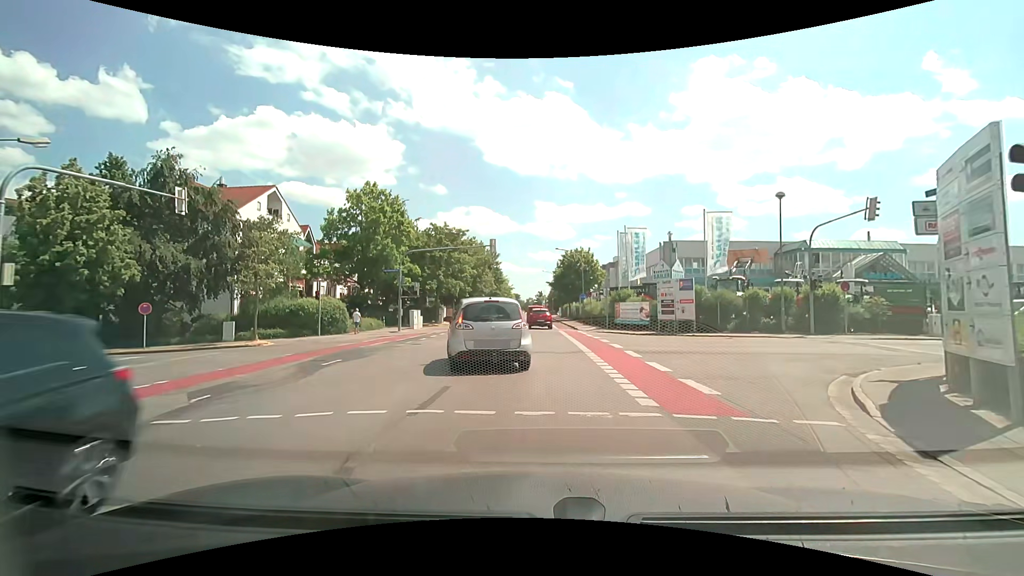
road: tertiary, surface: asphalt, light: Day
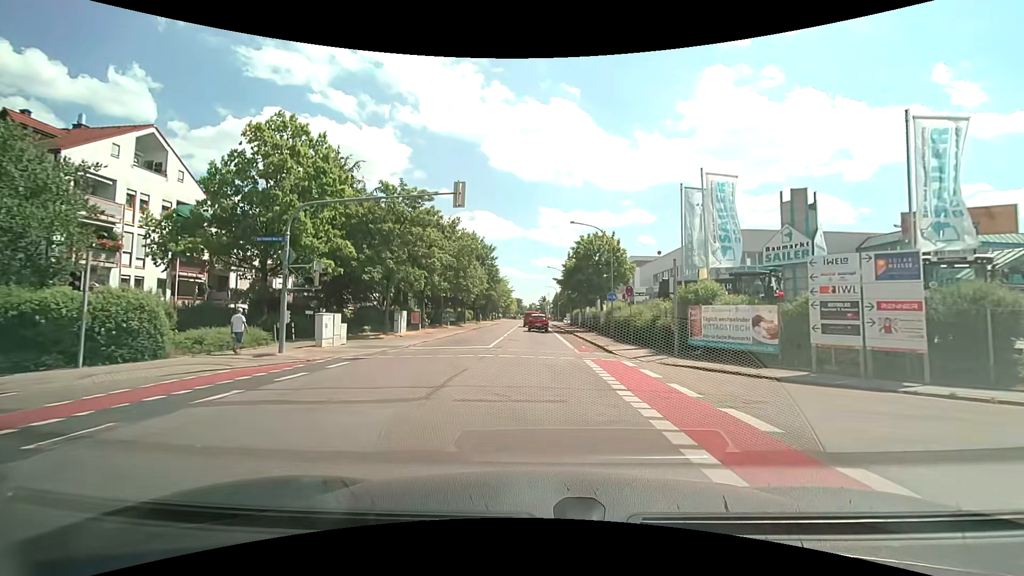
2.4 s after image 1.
(-0.1, +17.9) m; 0°
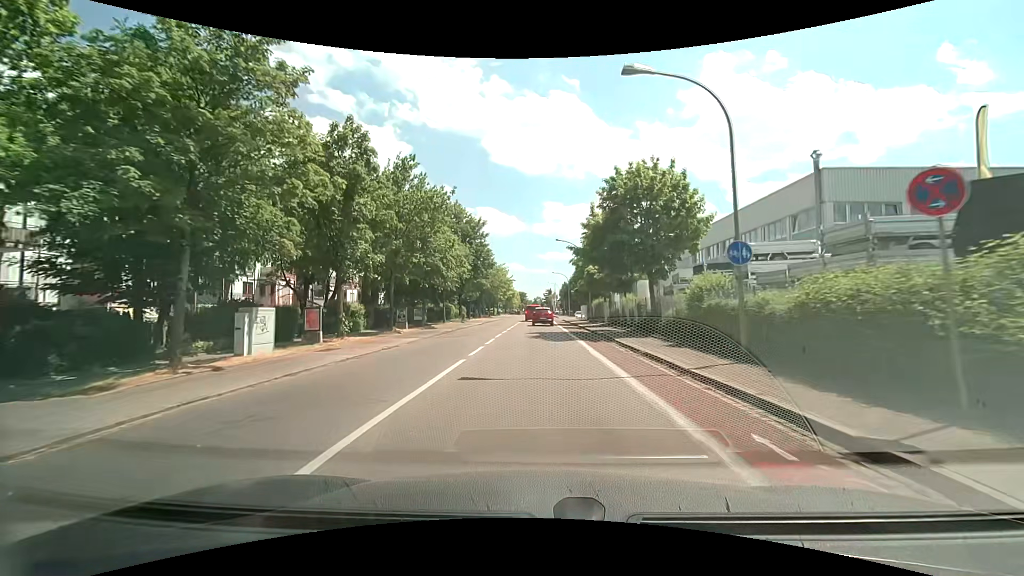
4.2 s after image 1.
(-0.2, +19.6) m; 0°
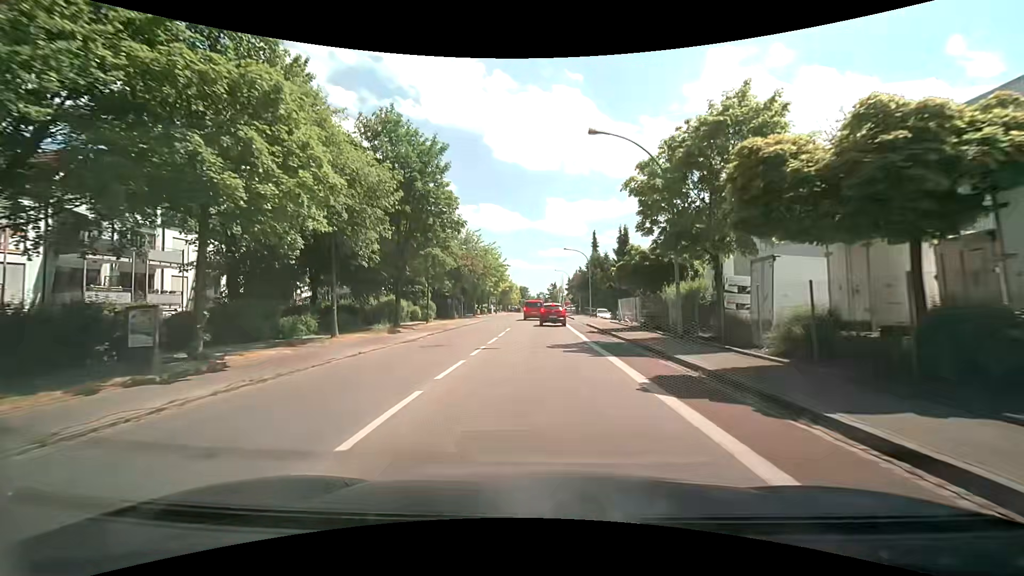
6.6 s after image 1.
(-0.3, +28.2) m; -2°
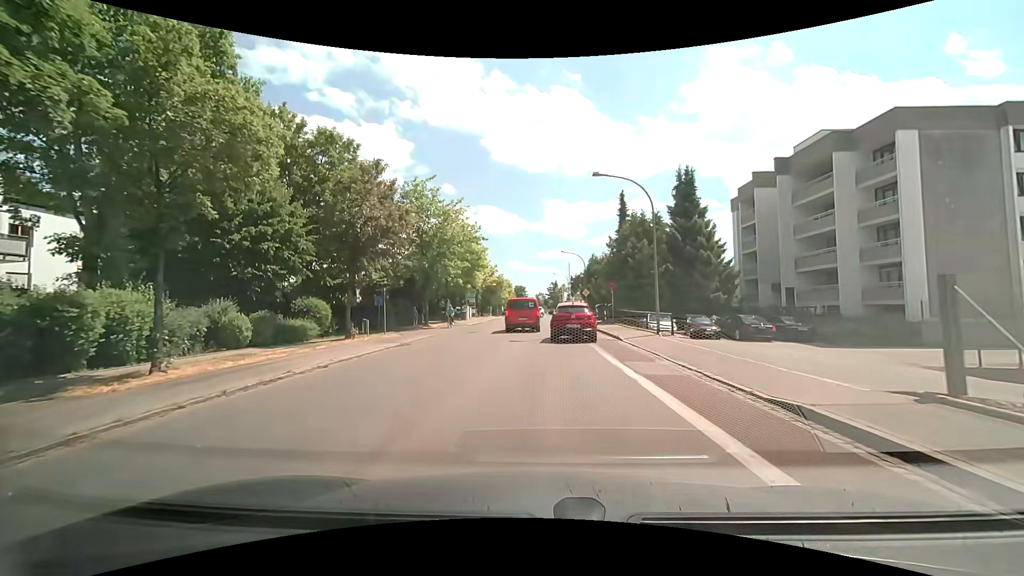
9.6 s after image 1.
(+0.5, +29.3) m; +1°
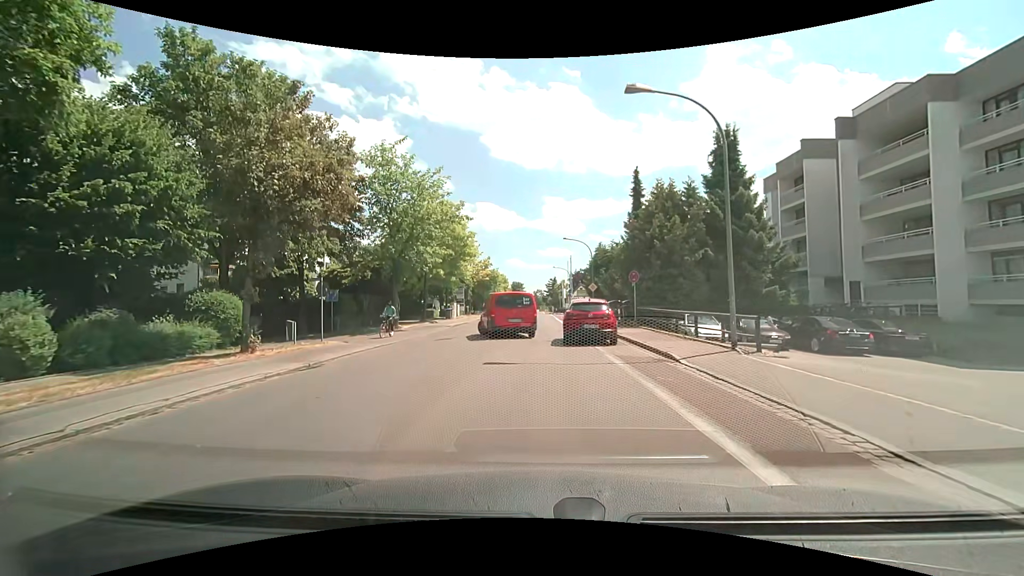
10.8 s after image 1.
(+0.1, +8.3) m; +1°
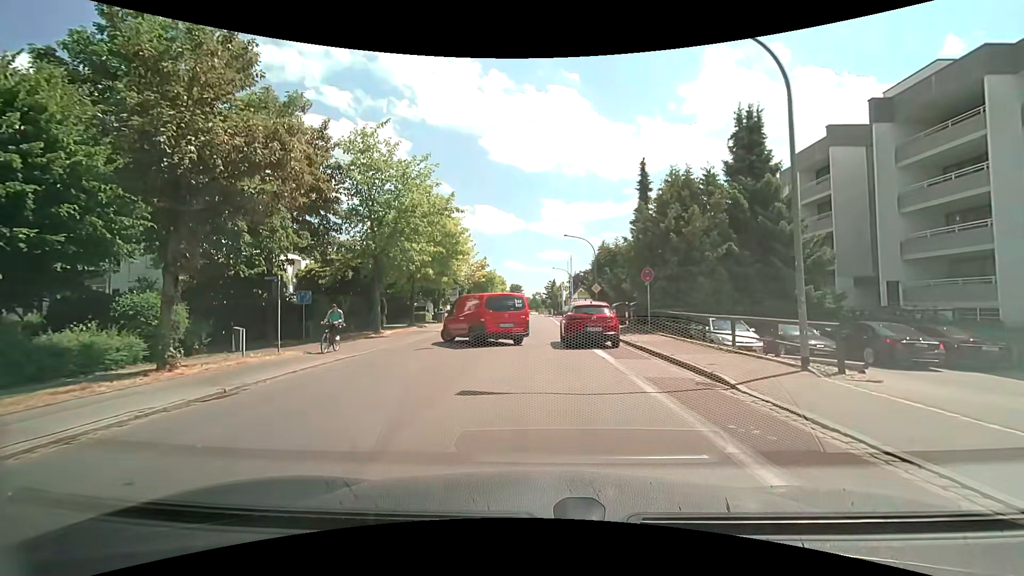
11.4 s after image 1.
(0.0, +3.5) m; 0°
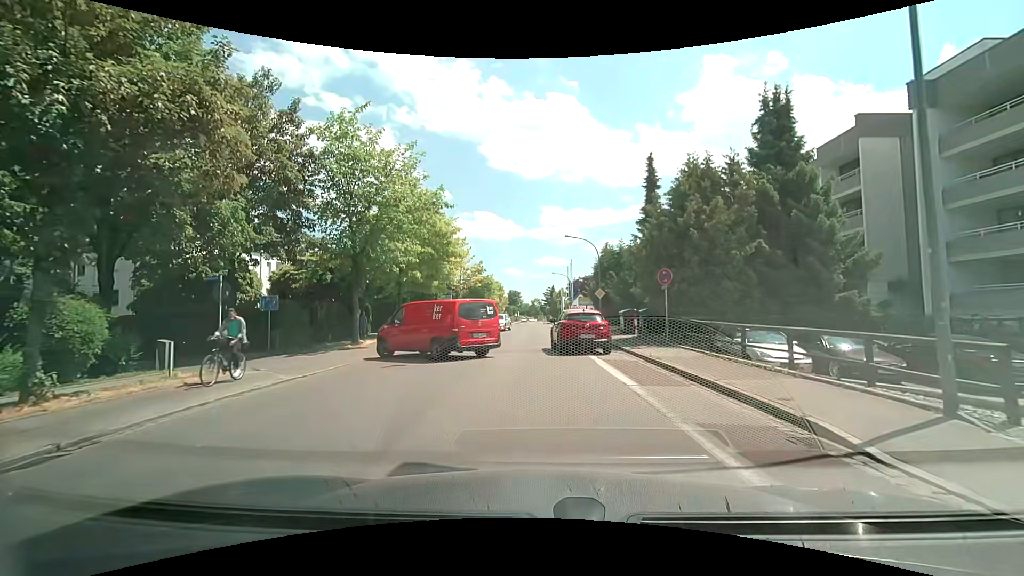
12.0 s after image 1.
(0.0, +3.4) m; +1°
(0, +10) (0, +20) (-1, +30) (-1, +40) (-1, +50) (-1, +60) (-1, +70) (-2, +80) (-2, +90) (-2, +100) m
